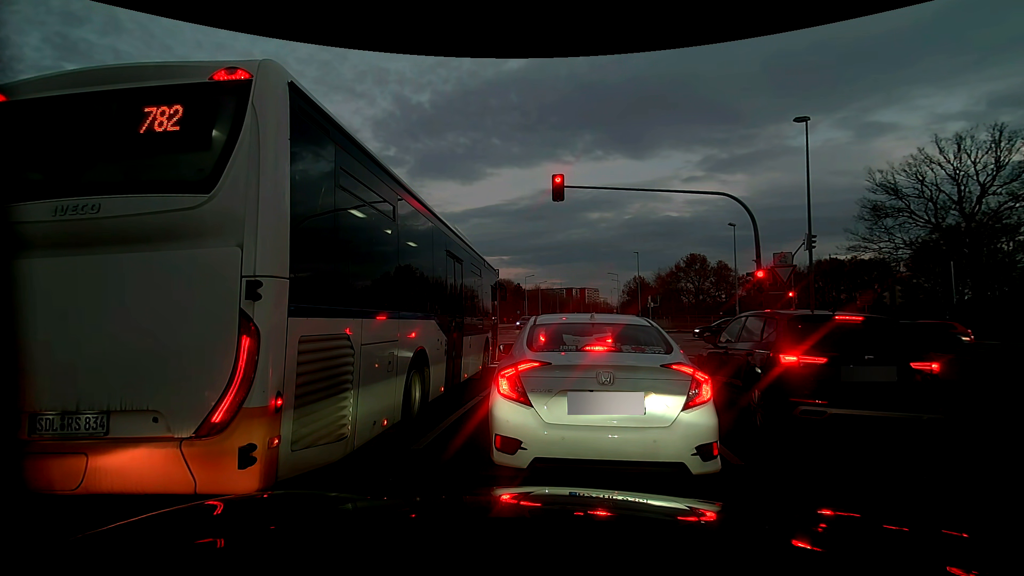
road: residential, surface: asphalt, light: Dusk
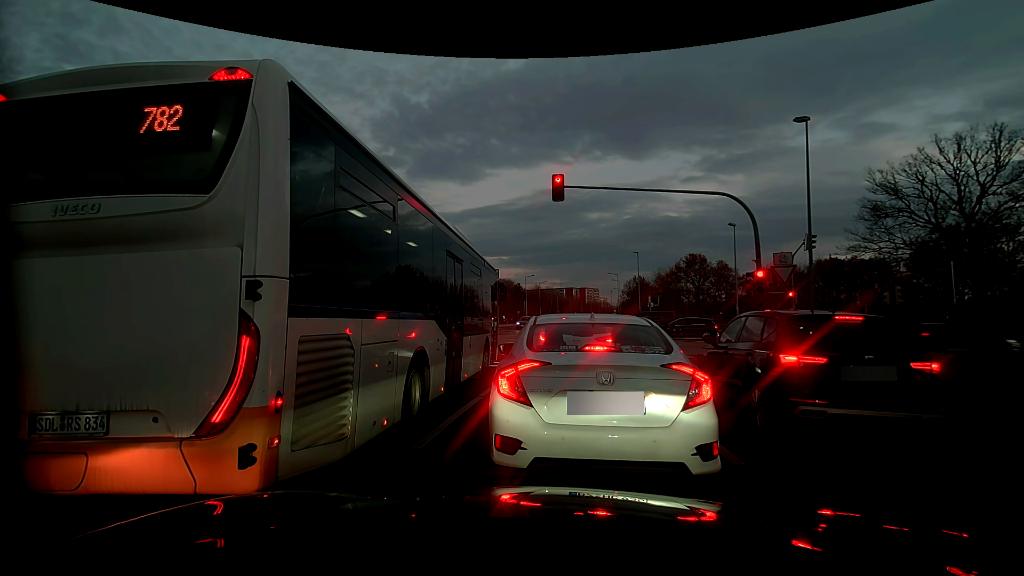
(0.0, 0.0) m; 0°
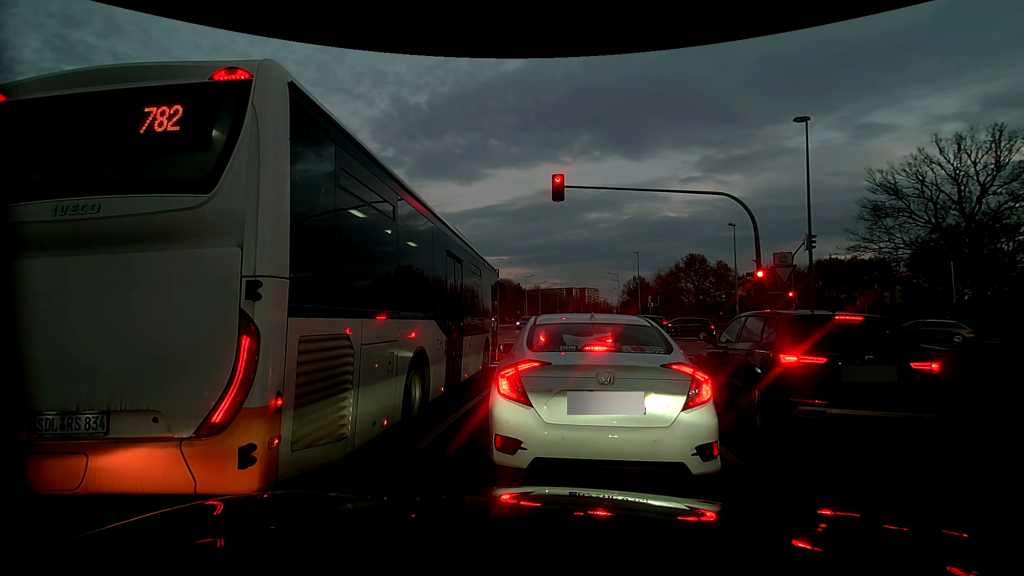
(0.0, 0.0) m; 0°
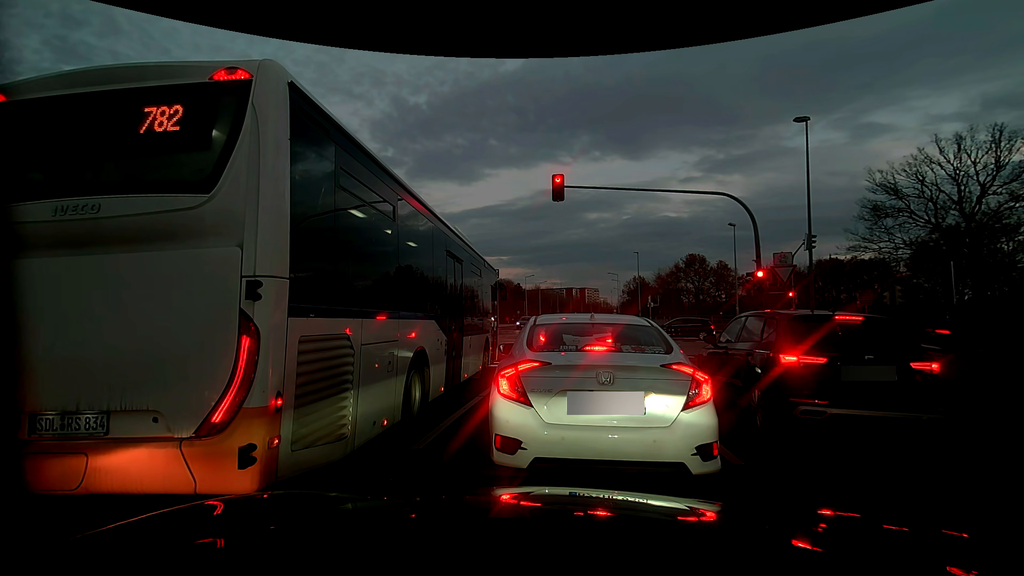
(0.0, 0.0) m; 0°
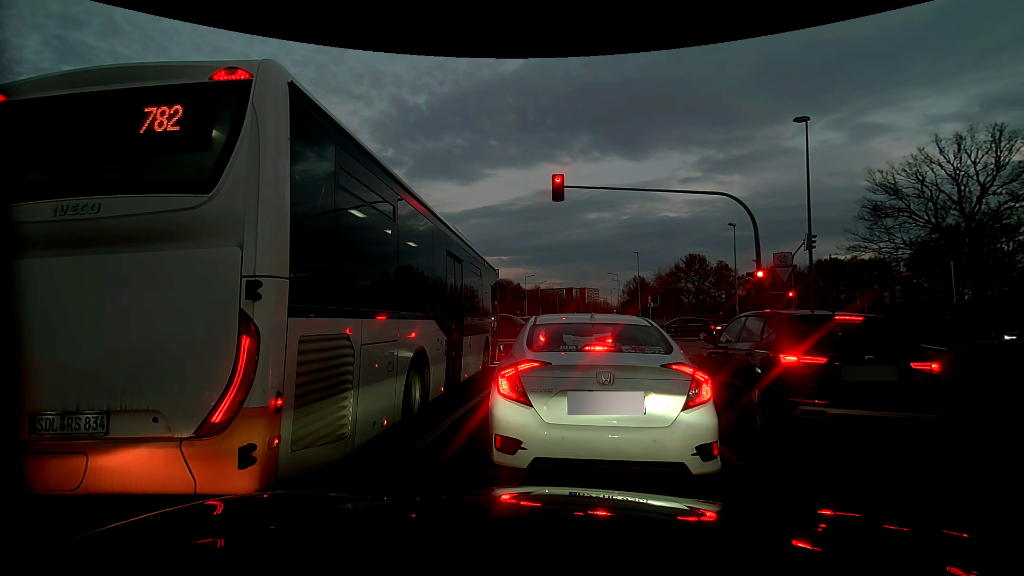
(0.0, 0.0) m; 0°
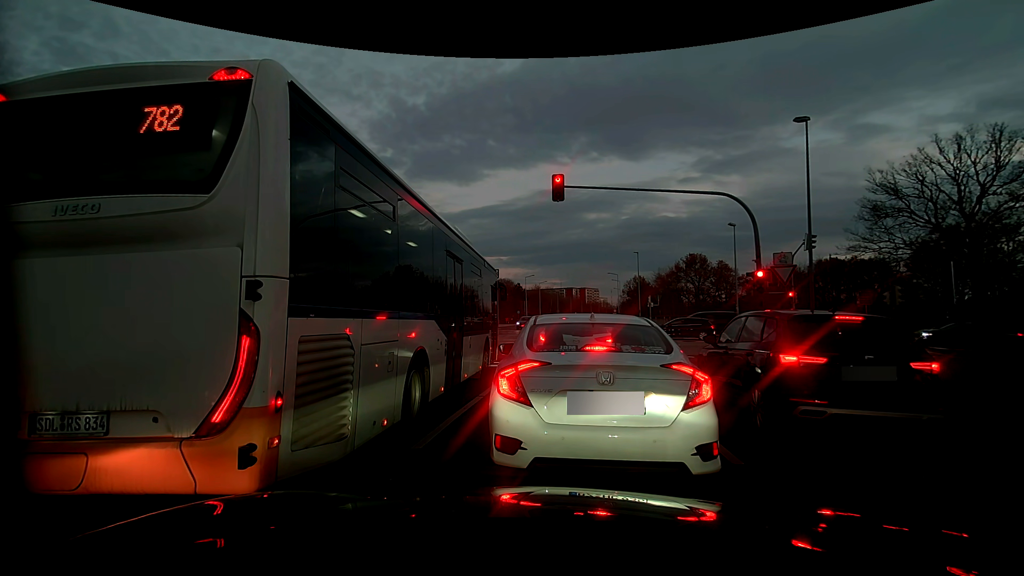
(0.0, 0.0) m; 0°
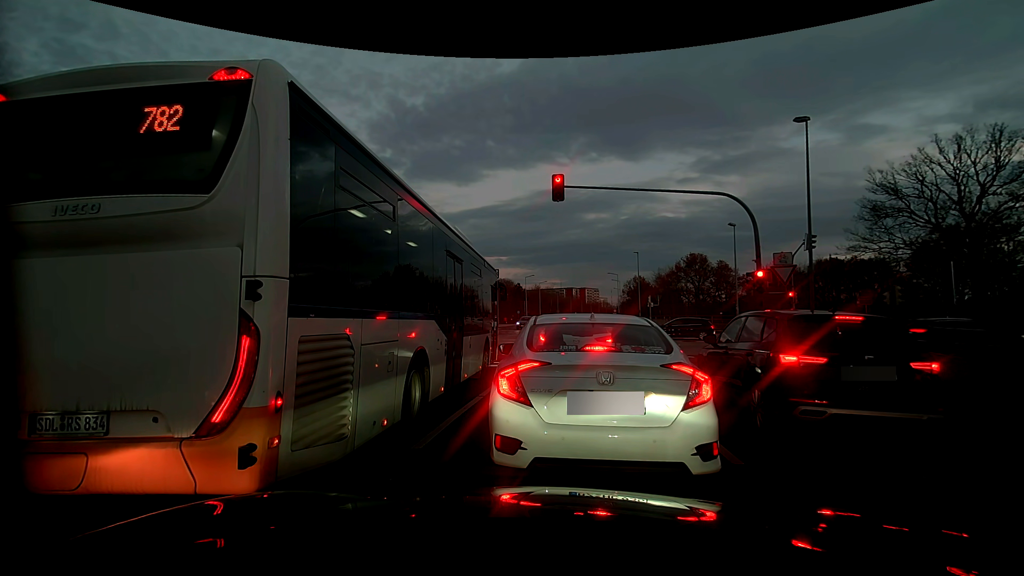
(0.0, 0.0) m; 0°
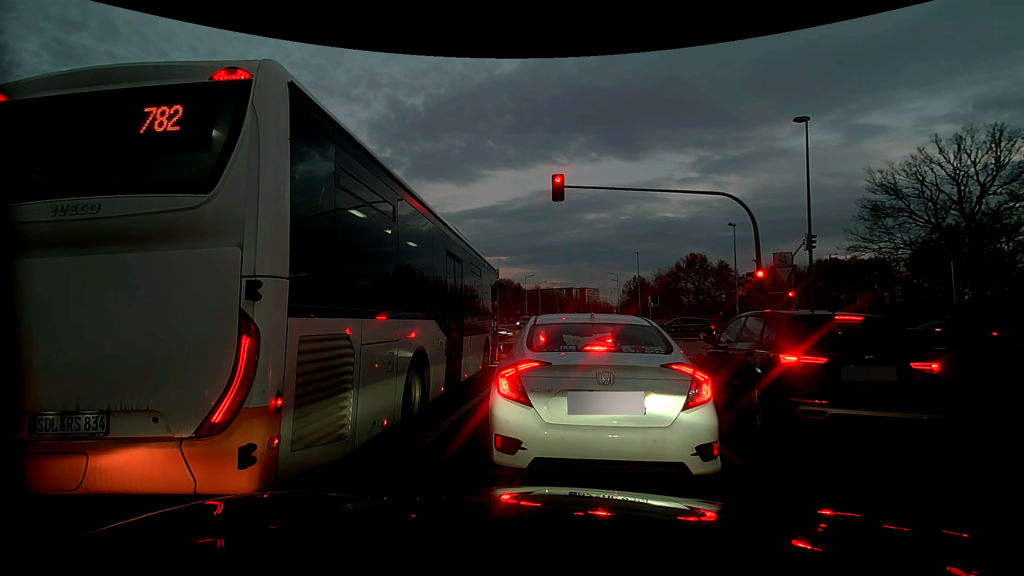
(0.0, 0.0) m; 0°
(+1, +10) (+2, +20) (+4, +30) (+5, +40) (+7, +50) (+8, +59) (+10, +69) (+12, +79) (+13, +89) (+15, +99) m
